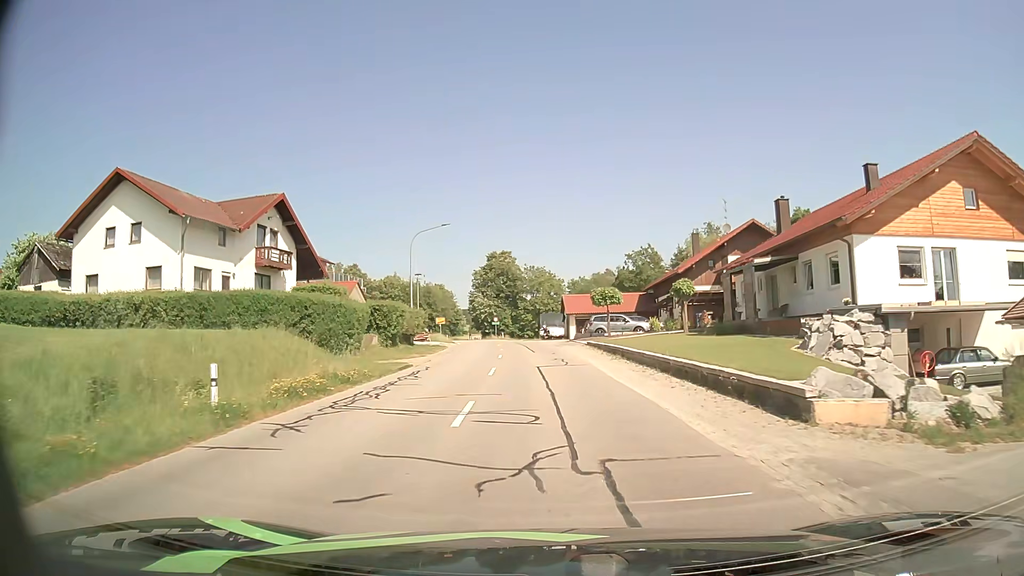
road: tertiary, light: Day
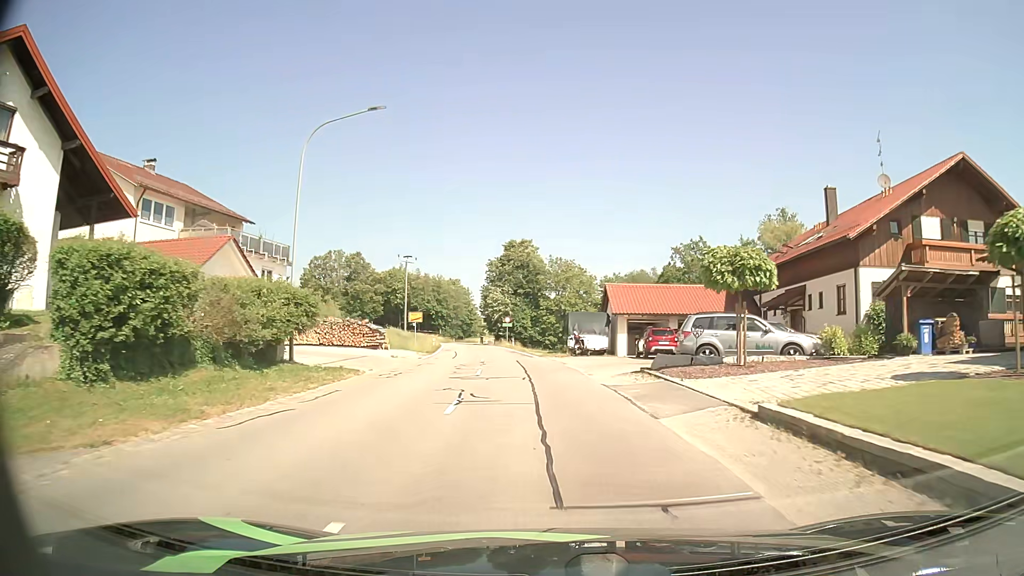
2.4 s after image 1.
(-0.5, +25.8) m; -2°
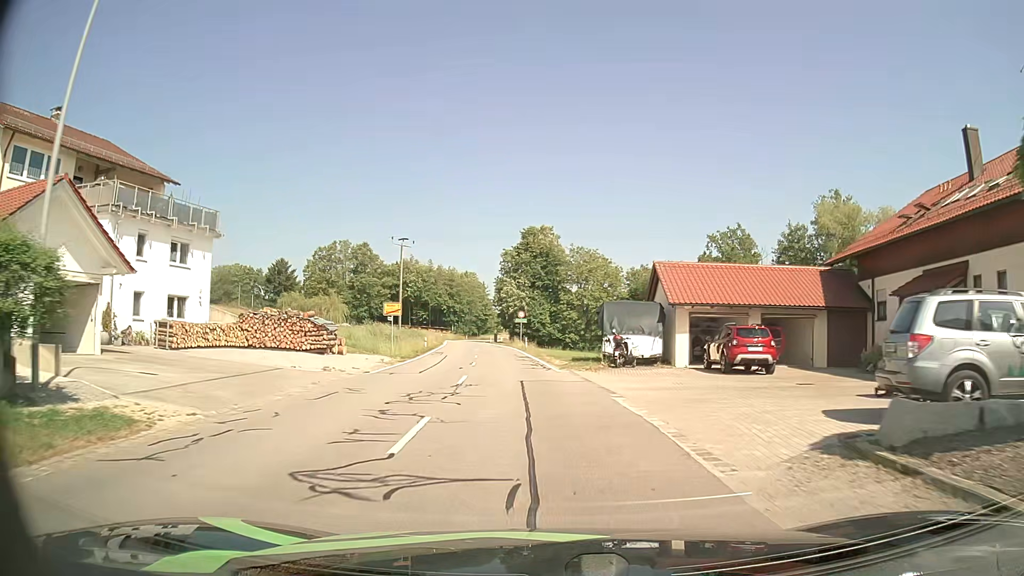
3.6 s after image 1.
(-0.2, +12.7) m; -2°
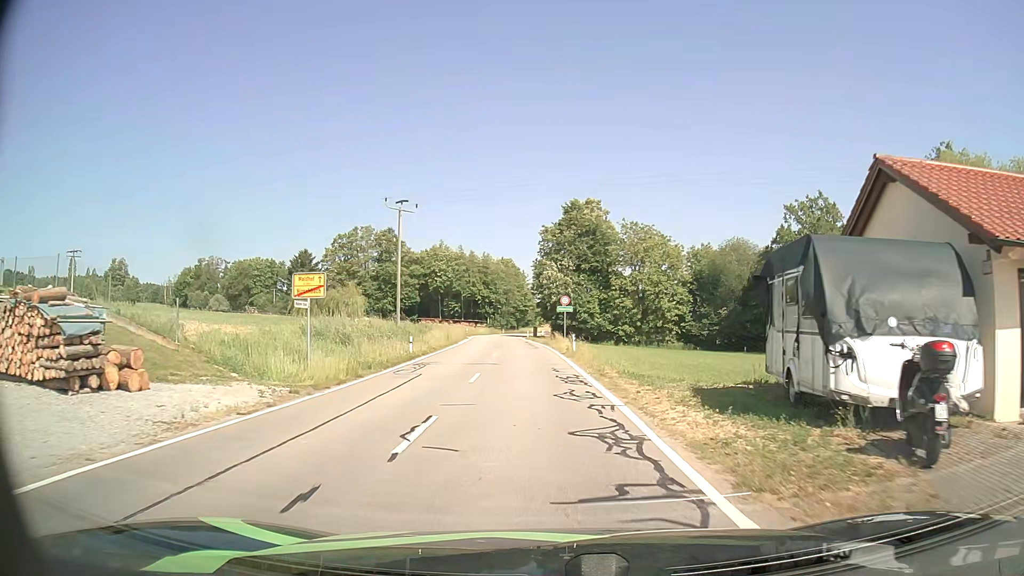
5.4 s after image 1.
(-0.6, +18.1) m; -4°
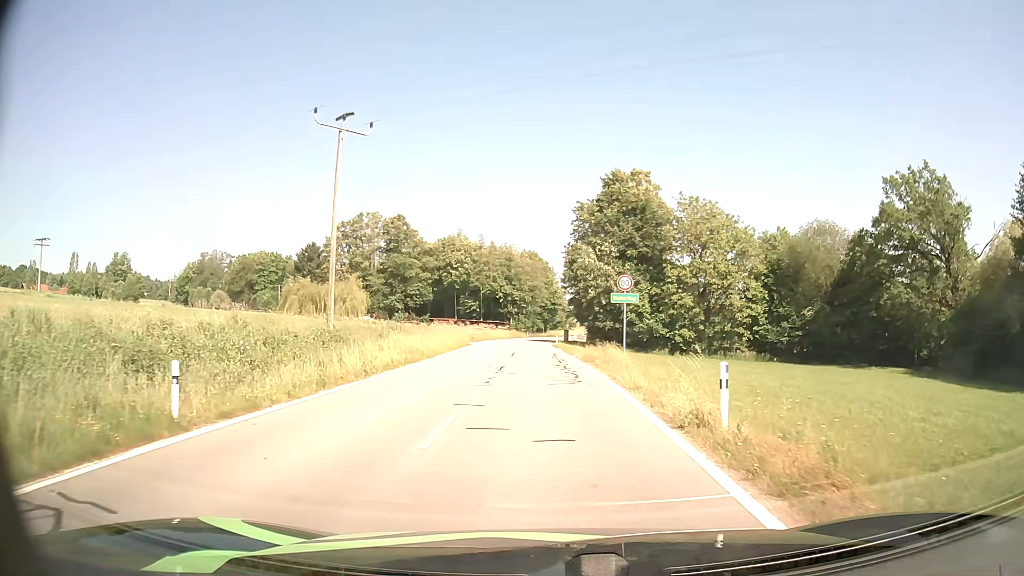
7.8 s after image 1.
(-0.5, +21.0) m; -2°
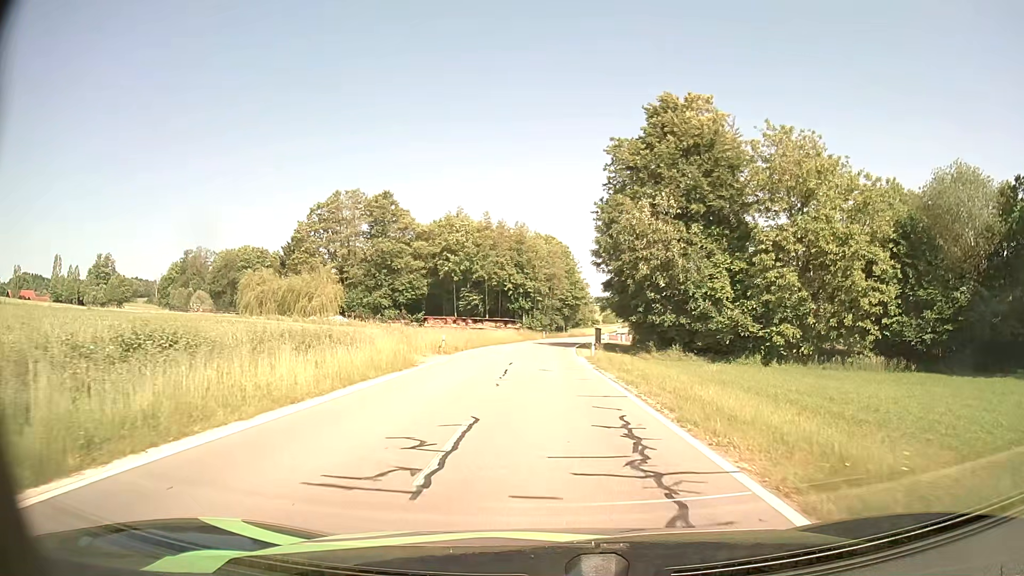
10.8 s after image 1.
(-0.4, +26.4) m; -2°
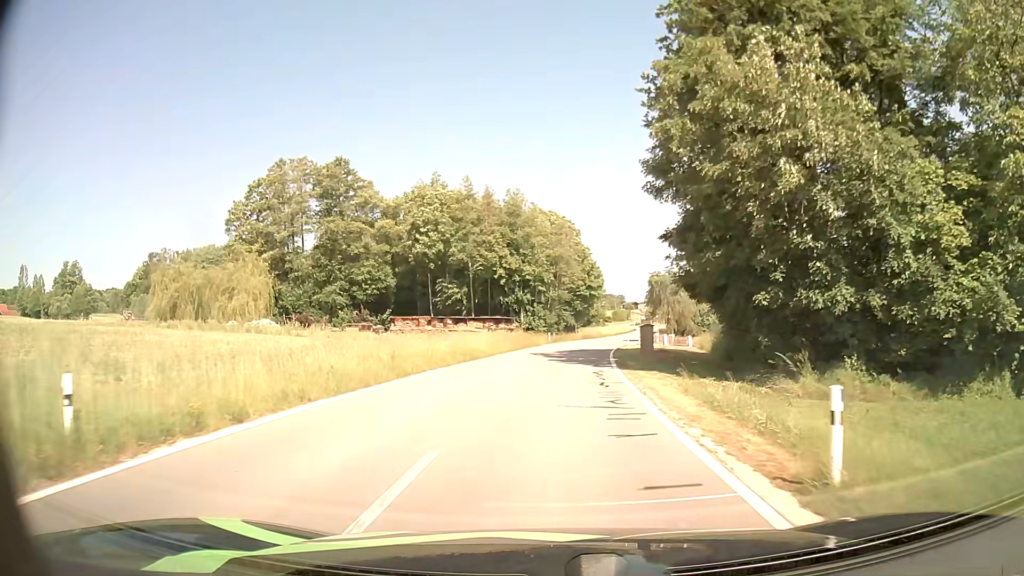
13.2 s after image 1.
(-0.1, +27.4) m; 0°
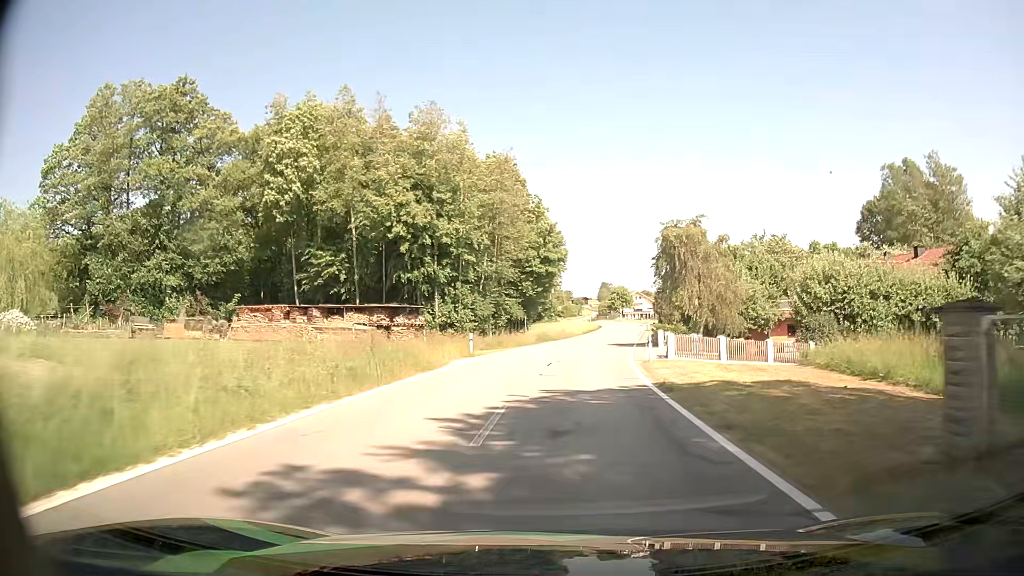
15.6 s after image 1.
(+0.8, +31.9) m; +4°
(0, +10) (+1, +20) (+2, +30) (+3, +40) (+4, +50) (+6, +60) (+8, +69) (+10, +79) (+11, +89) (+12, +99) m
